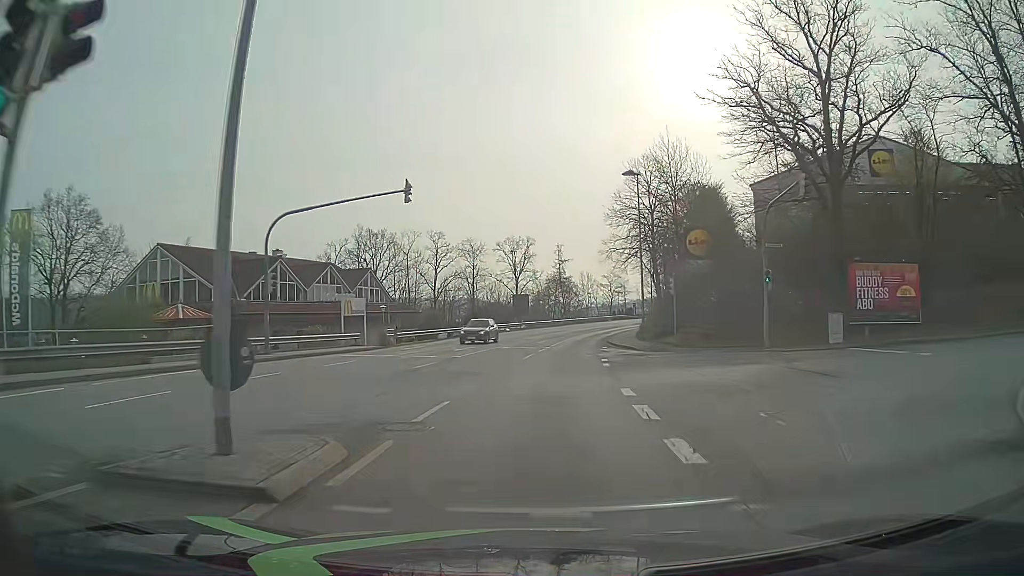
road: tertiary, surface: asphalt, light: Day
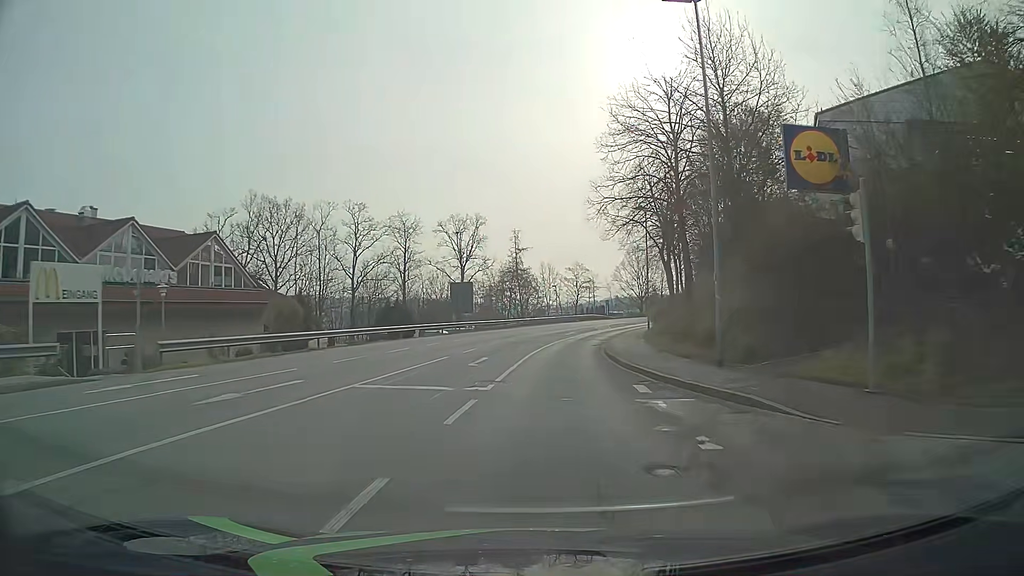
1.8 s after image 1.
(+0.7, +23.5) m; +4°
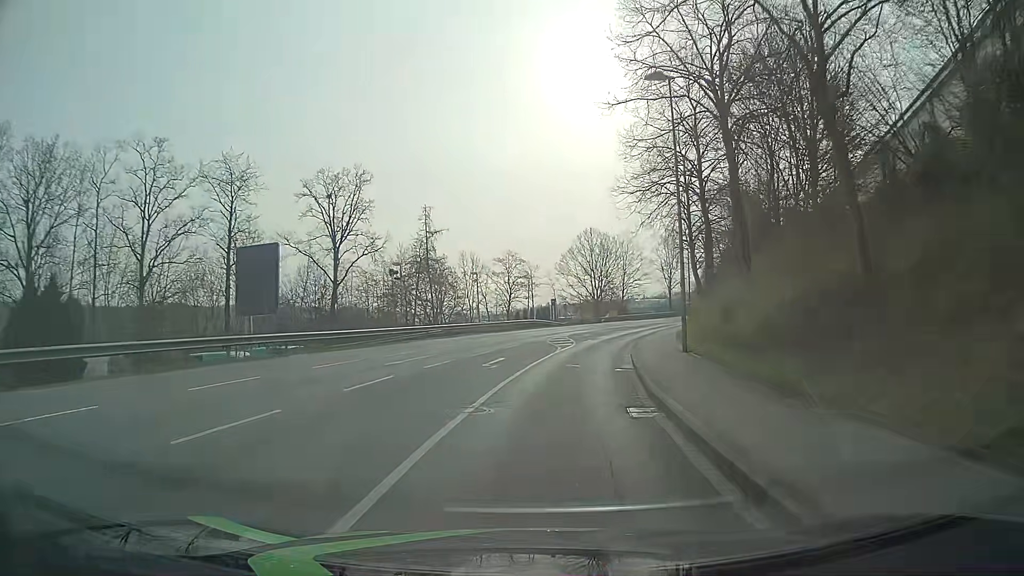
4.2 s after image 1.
(+1.6, +31.9) m; +6°
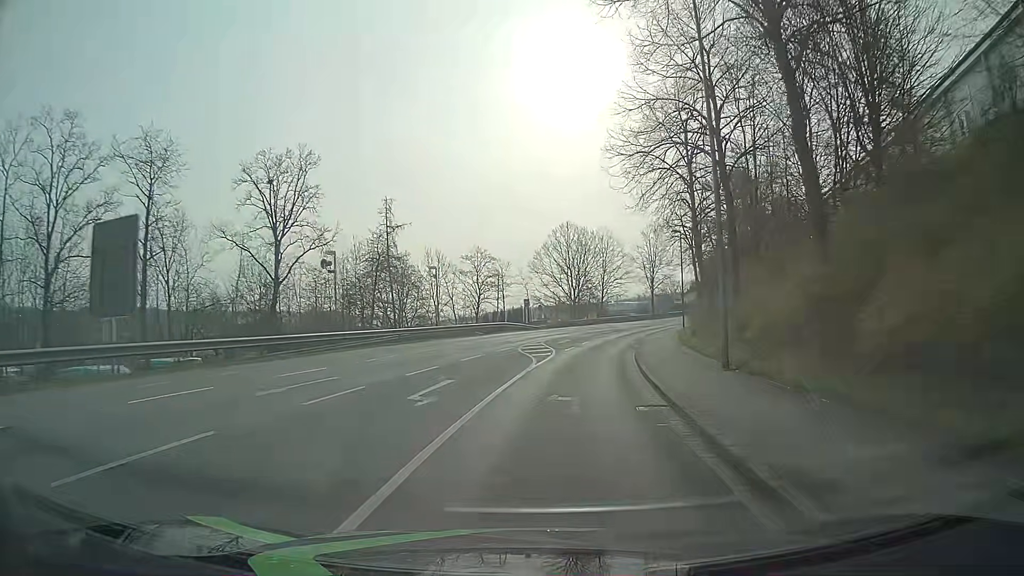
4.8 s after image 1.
(+0.2, +8.1) m; +2°
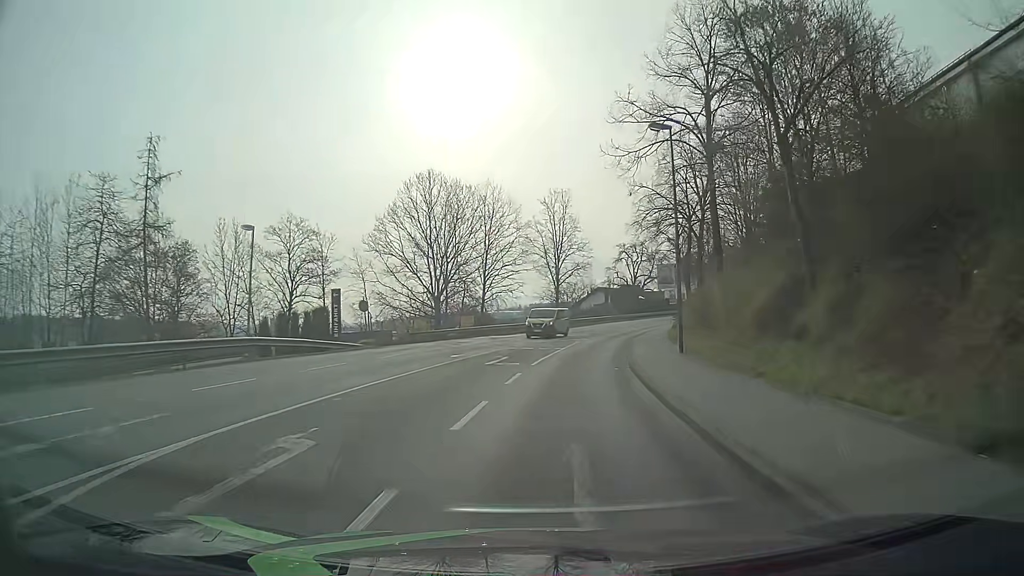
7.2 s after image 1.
(+2.9, +32.2) m; +10°
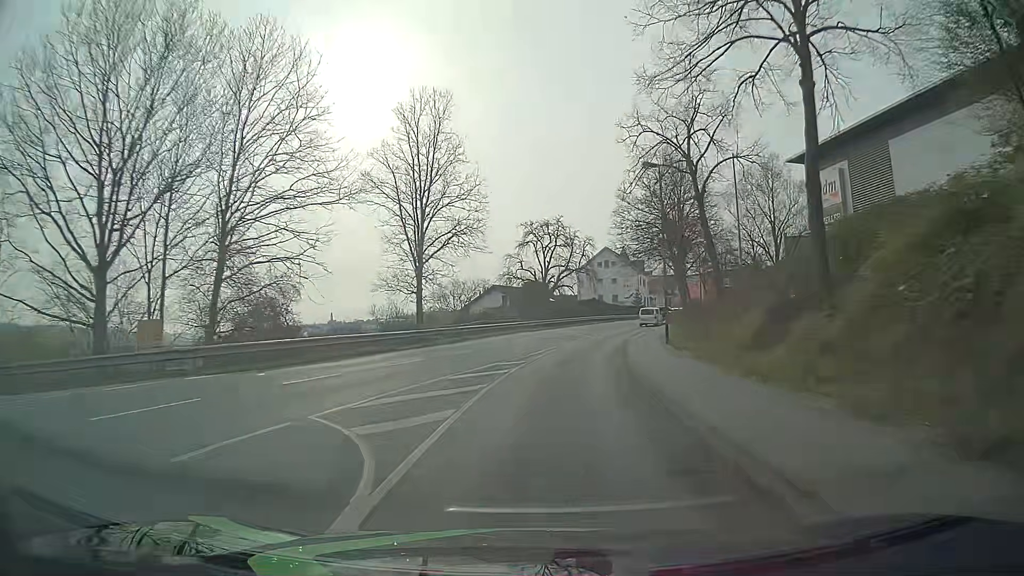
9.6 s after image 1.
(+2.8, +32.5) m; +9°
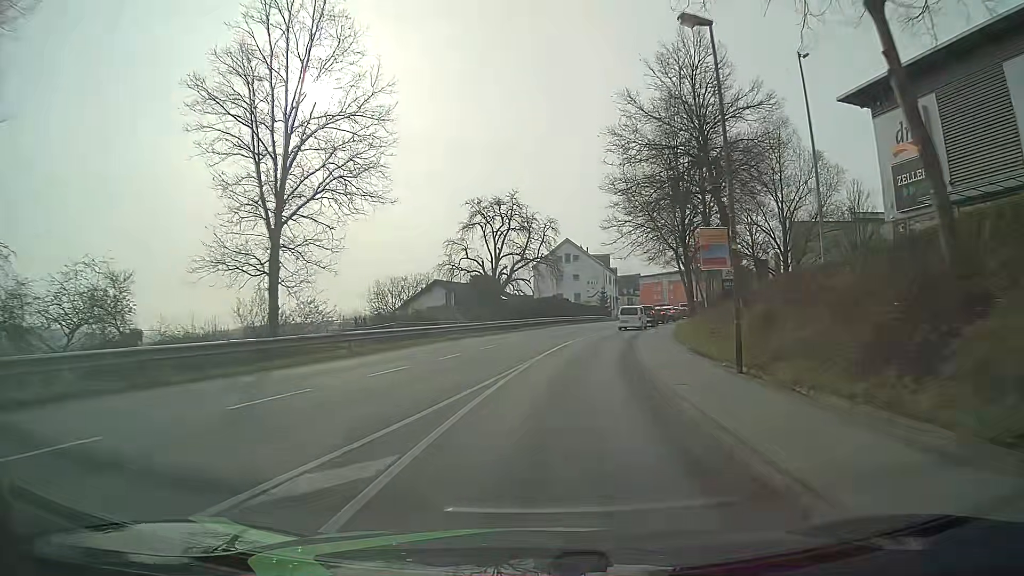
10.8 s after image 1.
(+0.5, +15.5) m; +4°
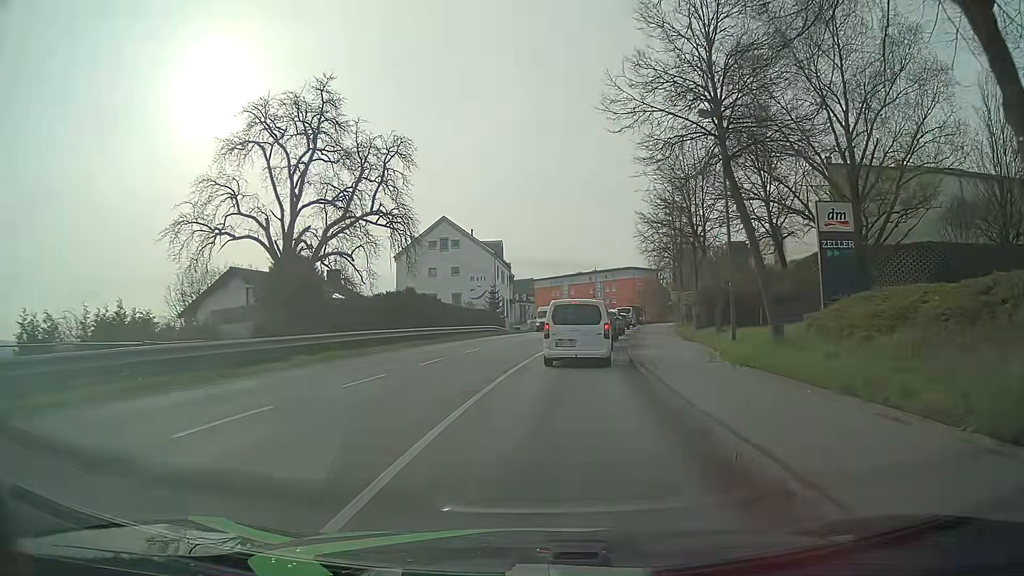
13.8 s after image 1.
(+2.5, +31.0) m; +9°
(0, +10) (+1, +20) (+3, +30) (+4, +40) (+6, +50) (+8, +59) (+9, +69) (+11, +79) (+12, +89) (+13, +99) m
